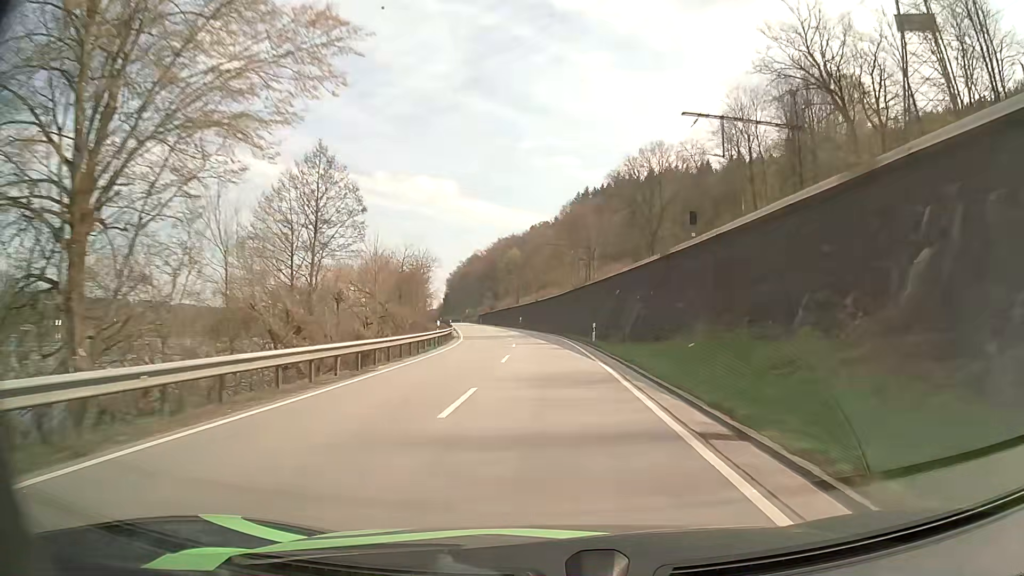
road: primary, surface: asphalt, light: Day
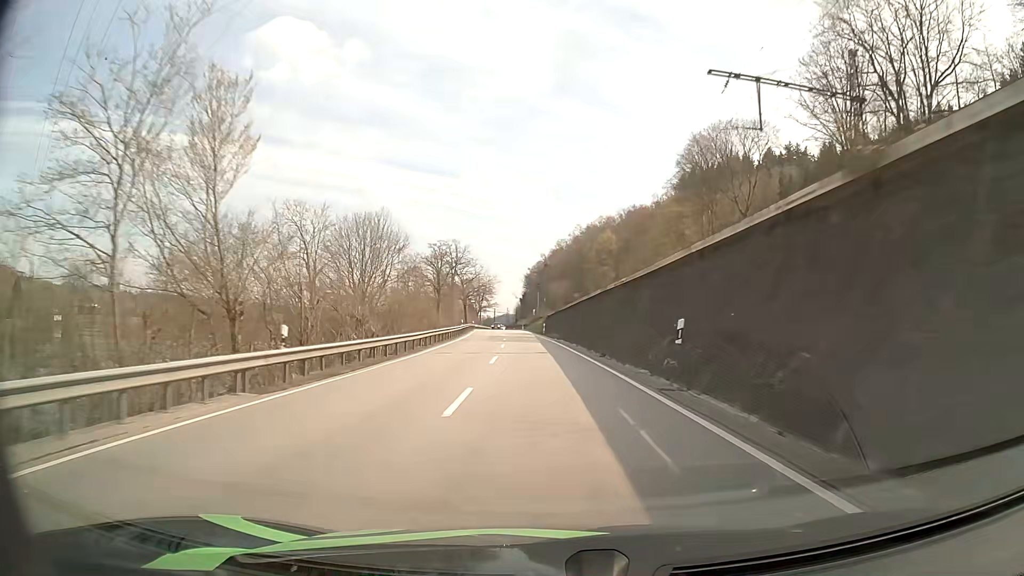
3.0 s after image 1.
(-4.1, +71.2) m; -7°
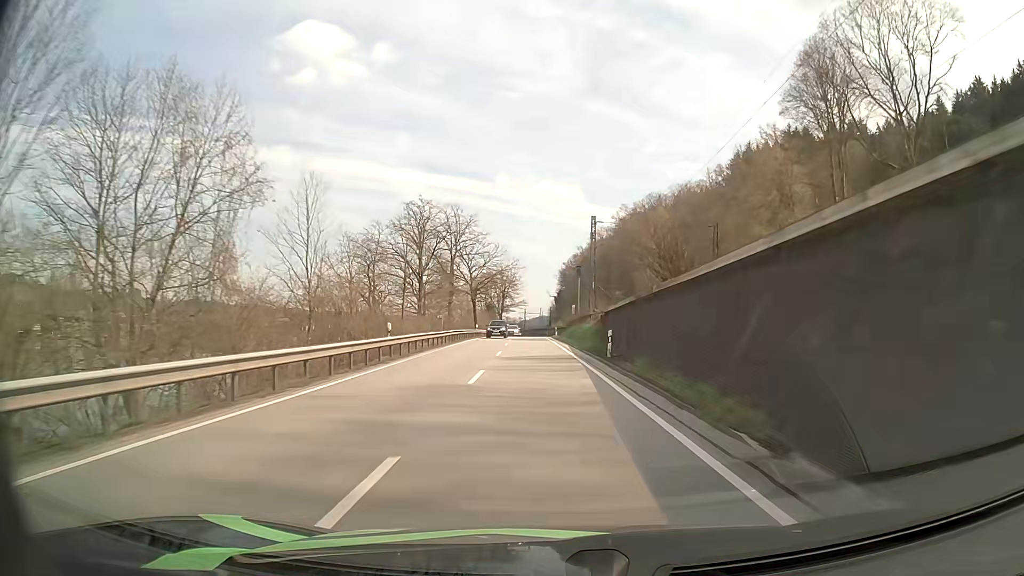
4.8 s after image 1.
(-1.2, +42.7) m; -3°
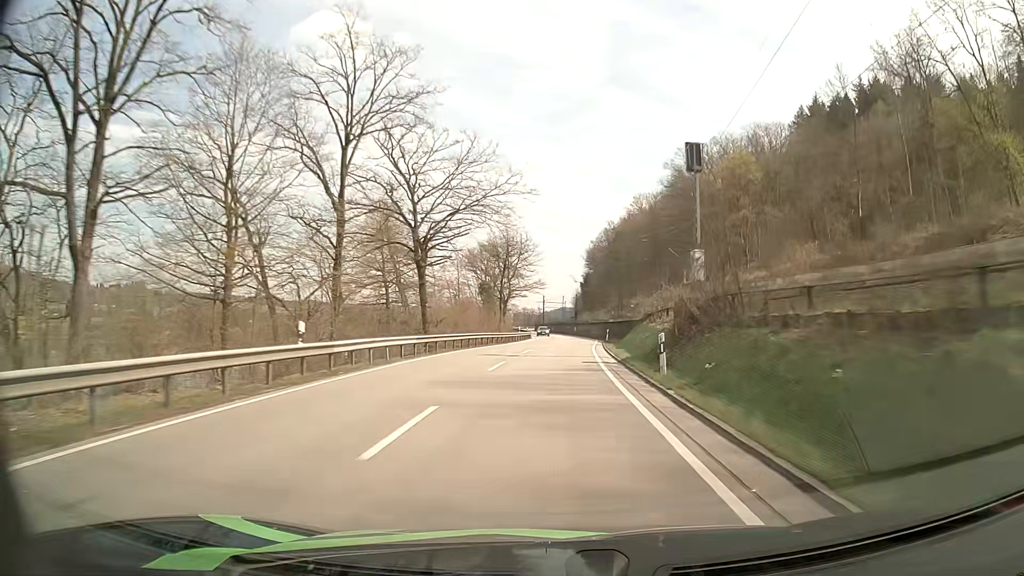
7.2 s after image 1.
(-1.3, +56.2) m; -2°
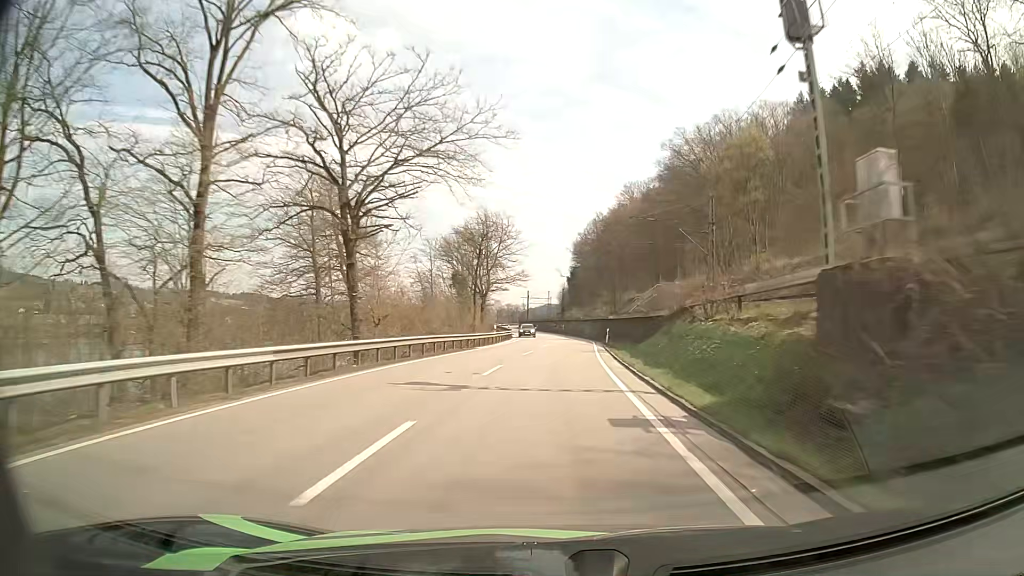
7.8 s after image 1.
(+0.1, +13.5) m; +1°
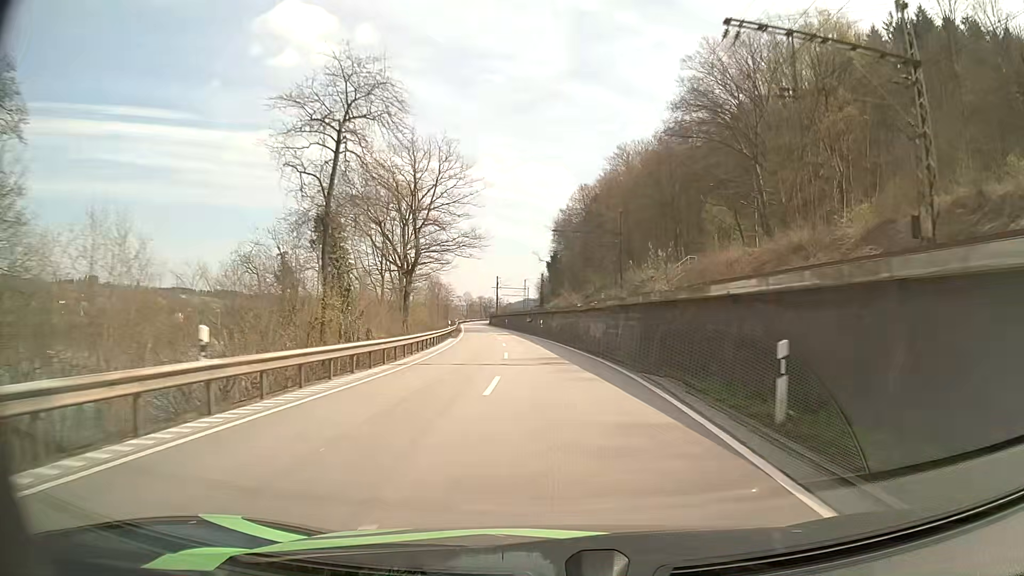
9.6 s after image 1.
(+1.1, +40.2) m; +2°
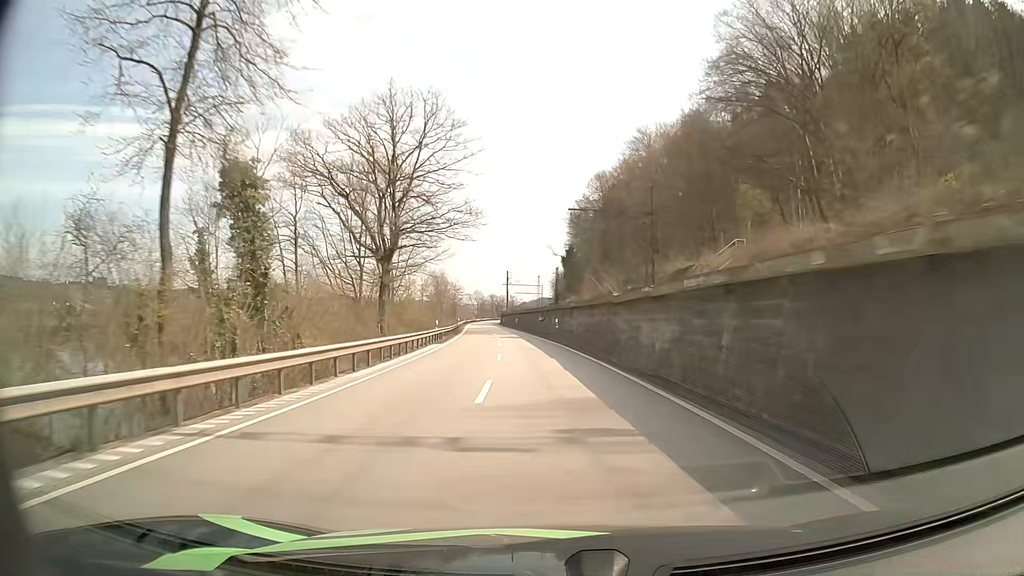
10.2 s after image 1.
(-0.1, +13.4) m; -1°
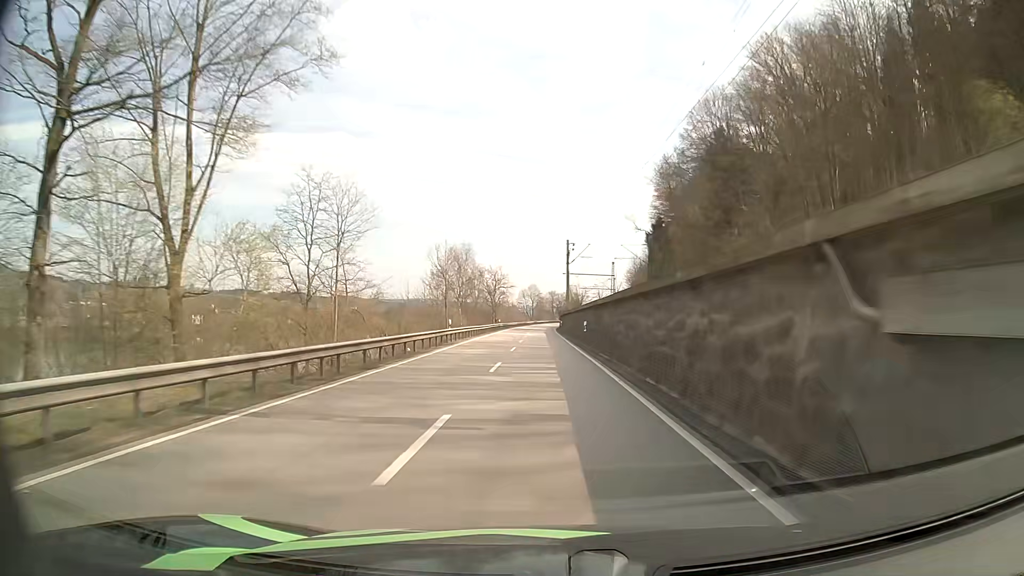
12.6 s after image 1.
(-2.6, +53.0) m; -6°
(0, +10) (0, +20) (0, +30) (-1, +40) (-1, +50) (-1, +60) (-1, +70) (-1, +80) (-1, +90) (-1, +100) m
